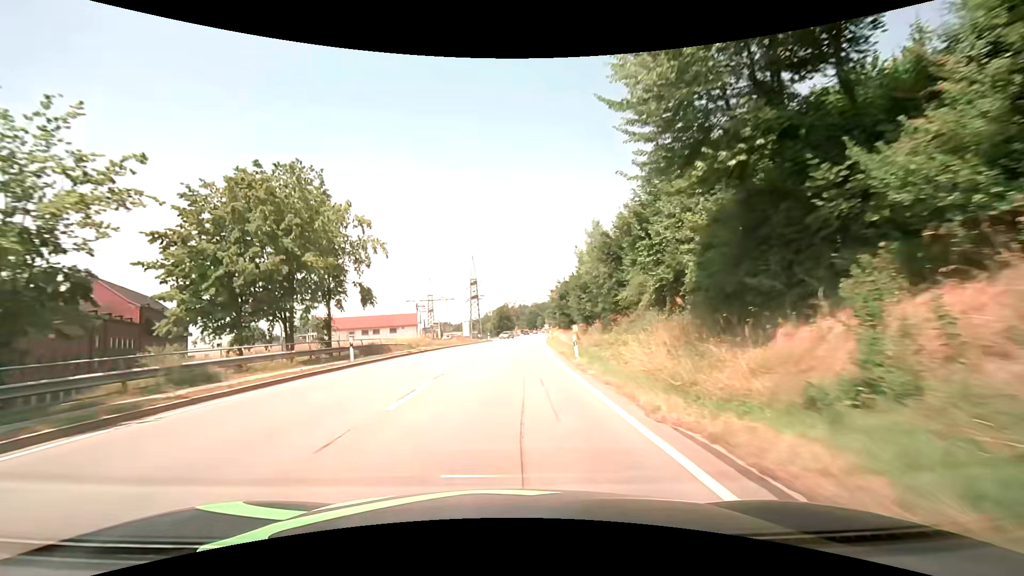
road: primary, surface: asphalt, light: Day
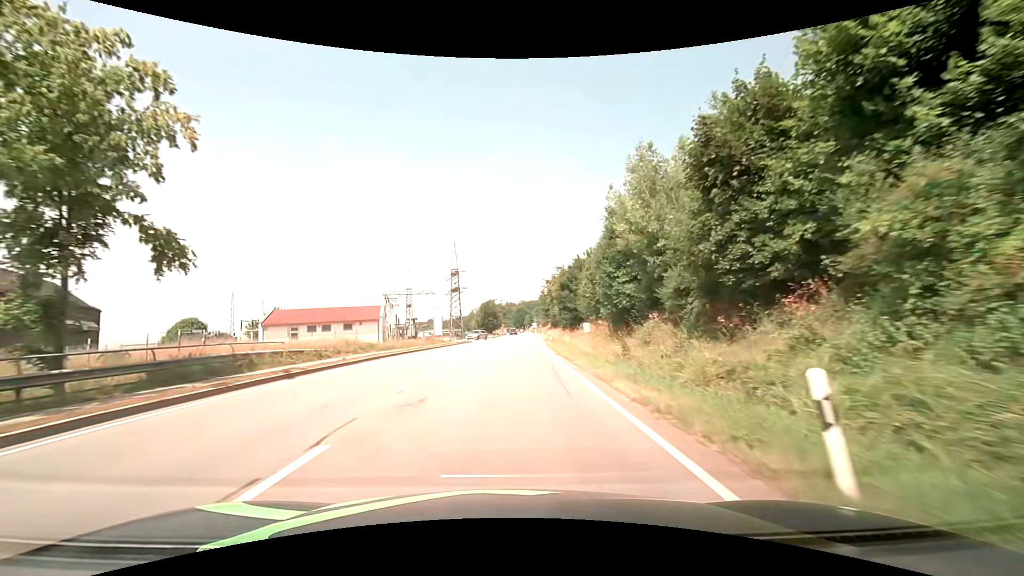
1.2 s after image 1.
(+0.3, +18.7) m; +2°
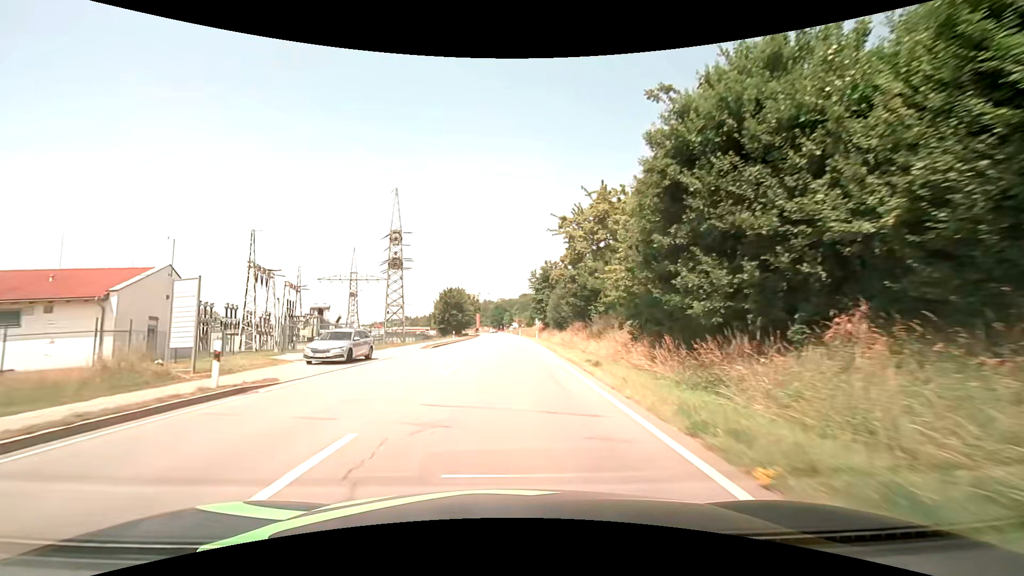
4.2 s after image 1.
(+1.4, +47.3) m; +2°
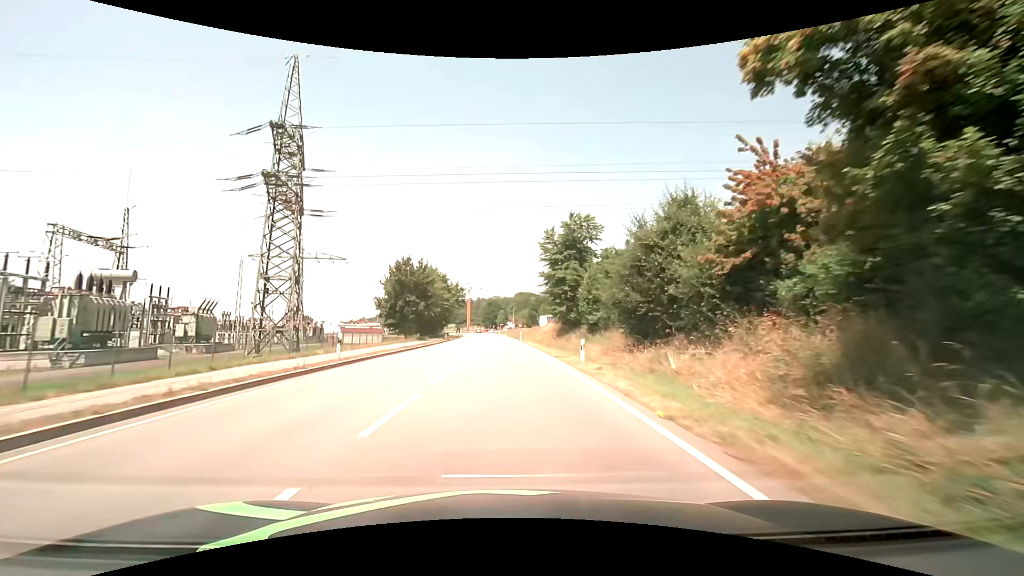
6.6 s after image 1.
(+0.3, +38.8) m; +1°
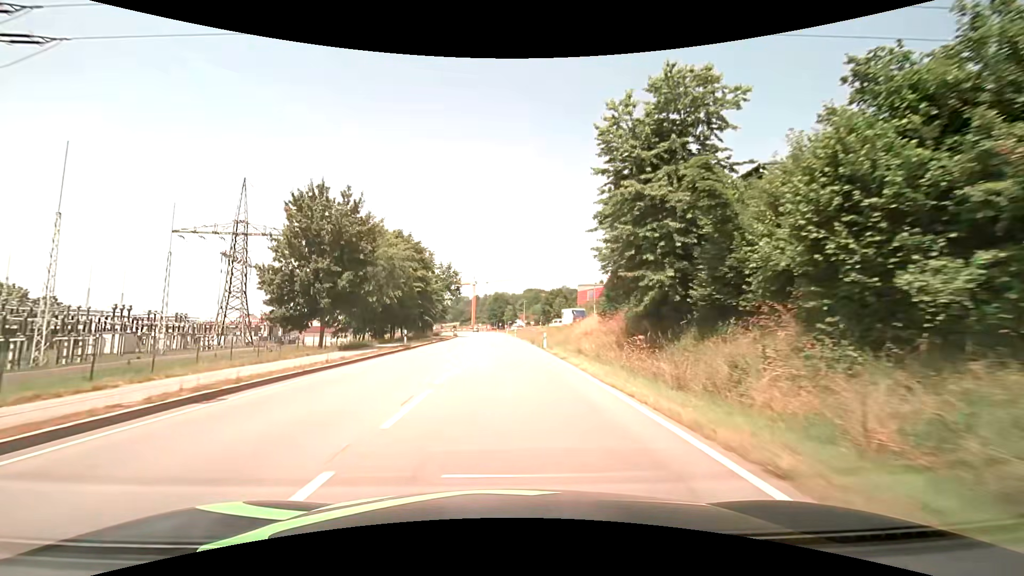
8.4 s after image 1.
(-0.2, +29.6) m; -1°
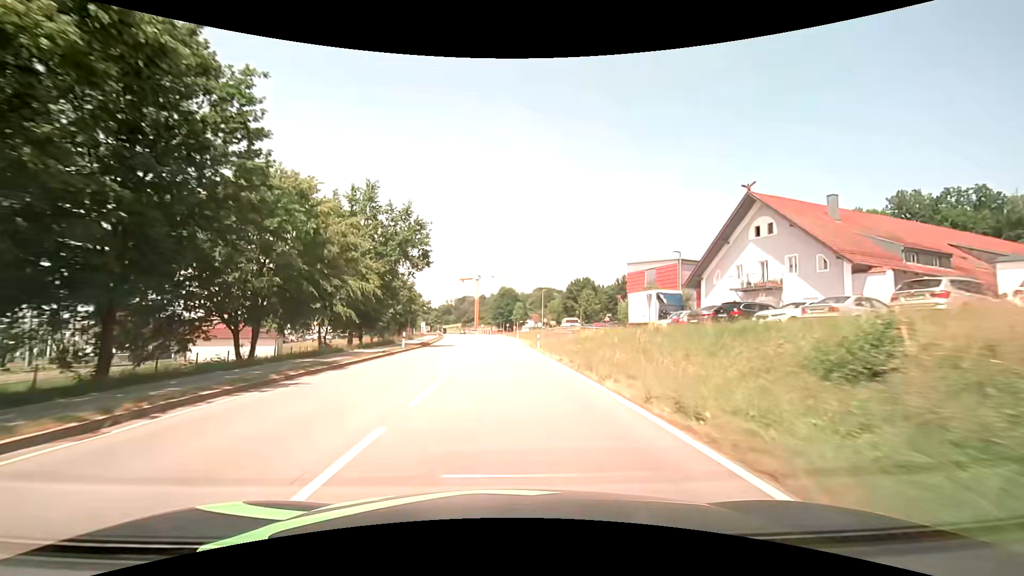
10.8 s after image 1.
(-0.3, +40.1) m; -1°
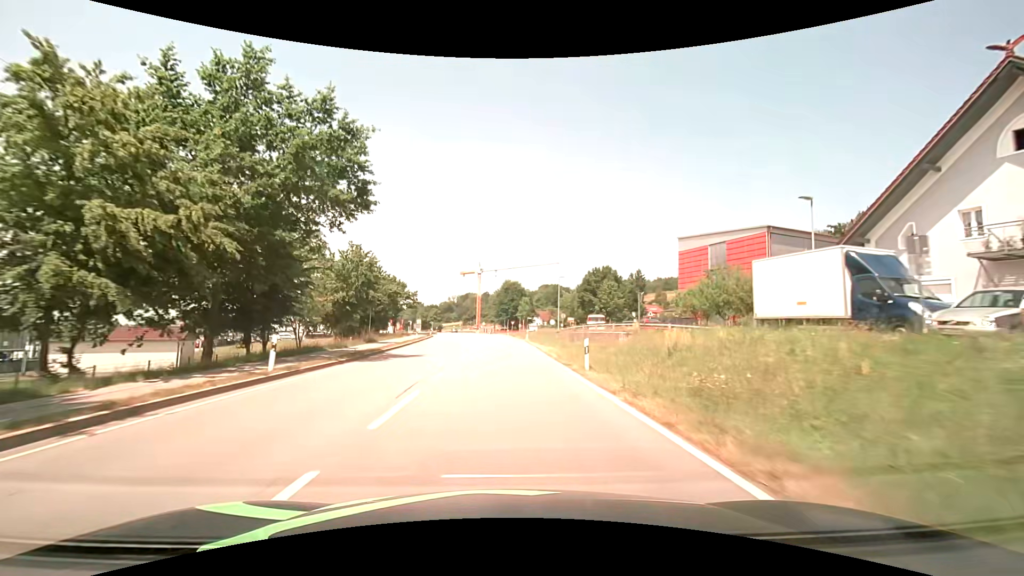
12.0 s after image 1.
(-0.1, +20.1) m; 0°
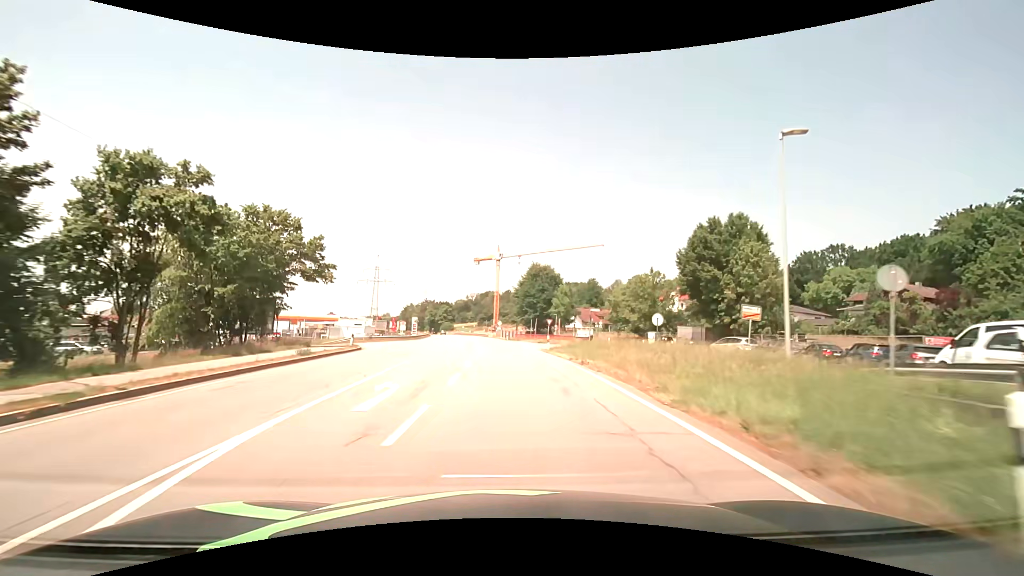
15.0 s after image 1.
(-1.3, +49.7) m; -3°
(0, +10) (0, +20) (0, +30) (-1, +40) (-1, +50) (-2, +60) (-3, +70) (-4, +80) (-5, +90) (-6, +100) m
